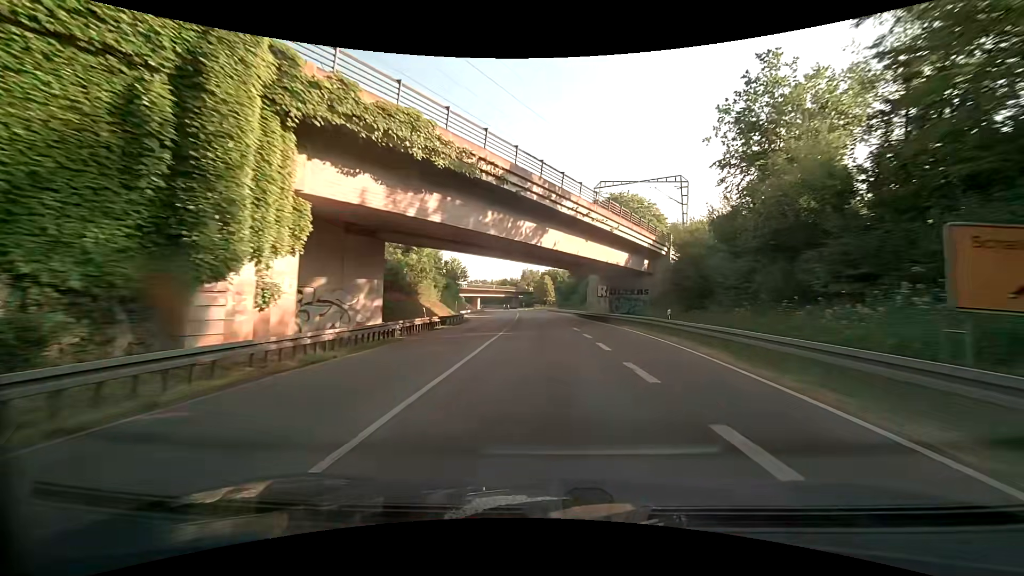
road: primary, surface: asphalt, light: Day
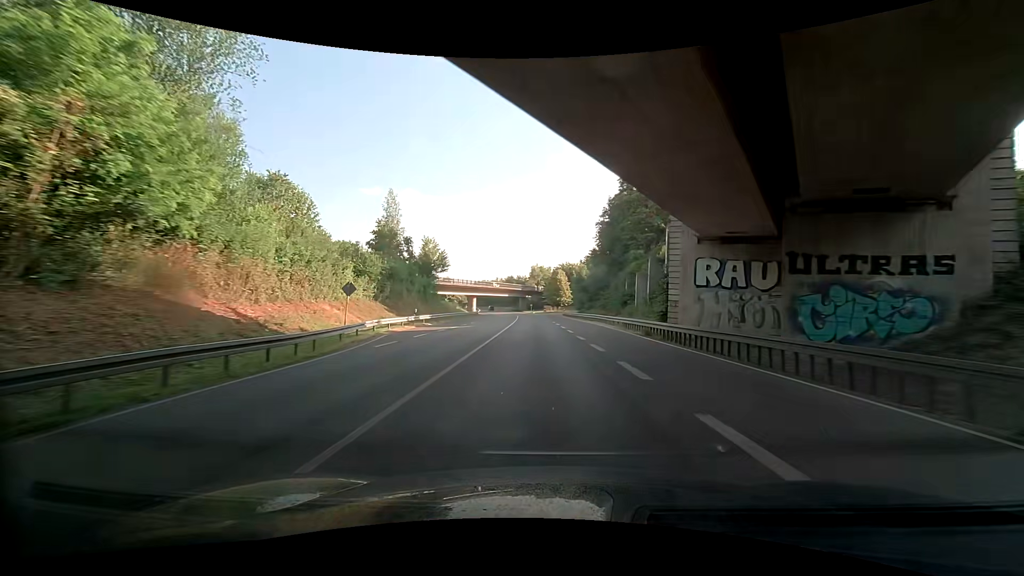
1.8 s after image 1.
(-0.2, +36.2) m; 0°
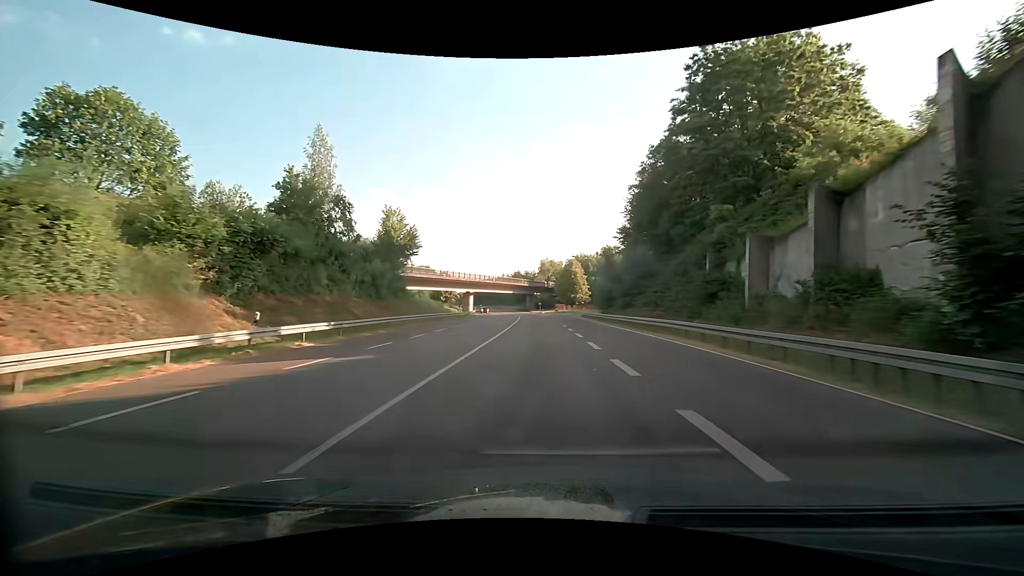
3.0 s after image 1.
(-1.3, +24.2) m; -3°
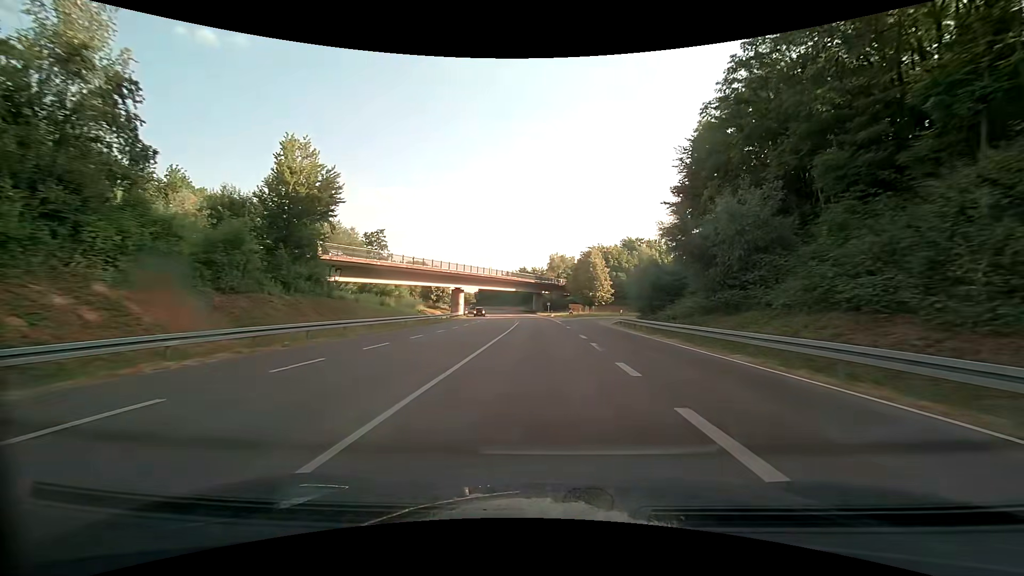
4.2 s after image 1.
(-0.1, +24.3) m; -1°
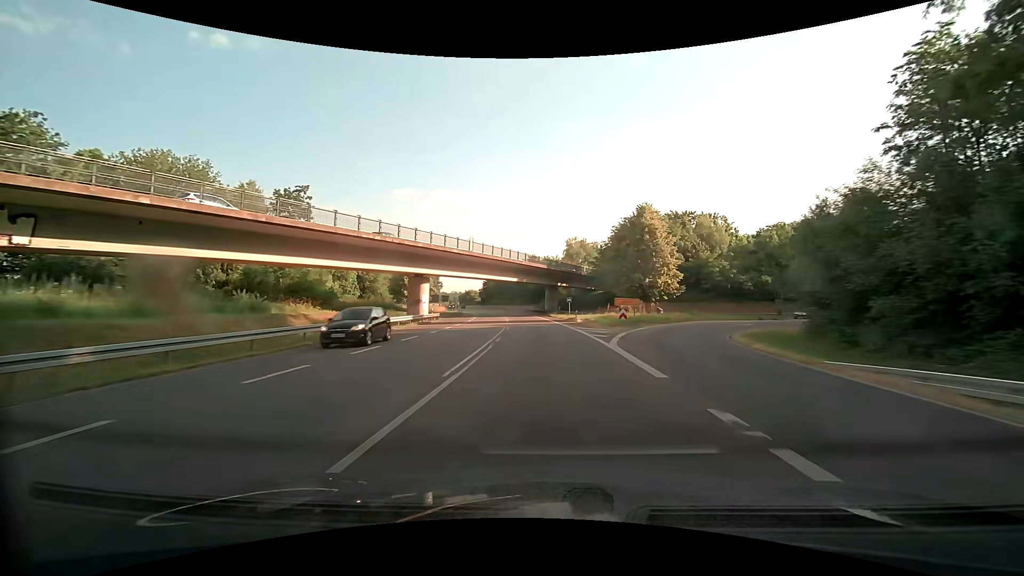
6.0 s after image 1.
(-0.7, +36.7) m; -2°
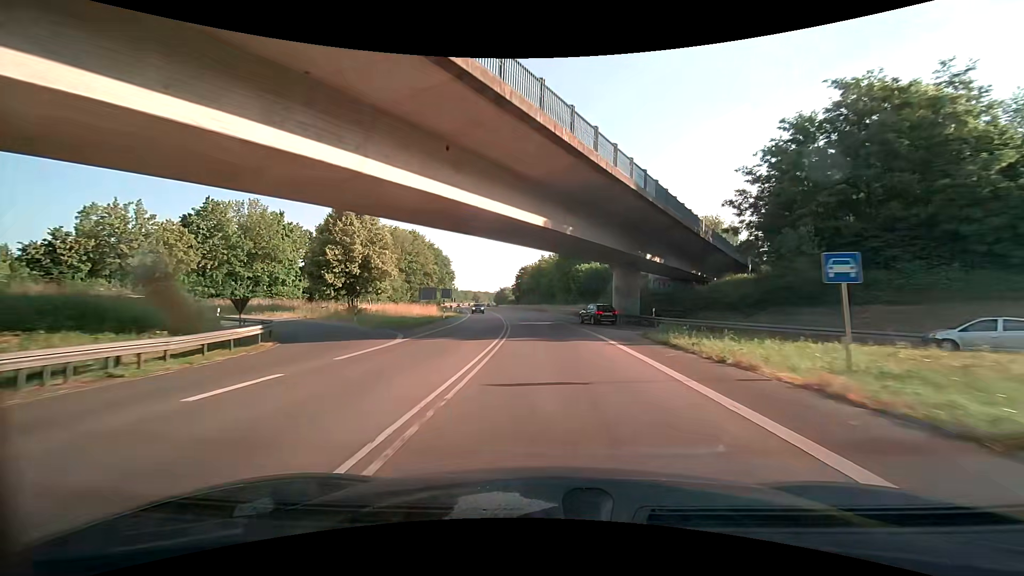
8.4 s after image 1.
(-2.1, +49.1) m; -5°
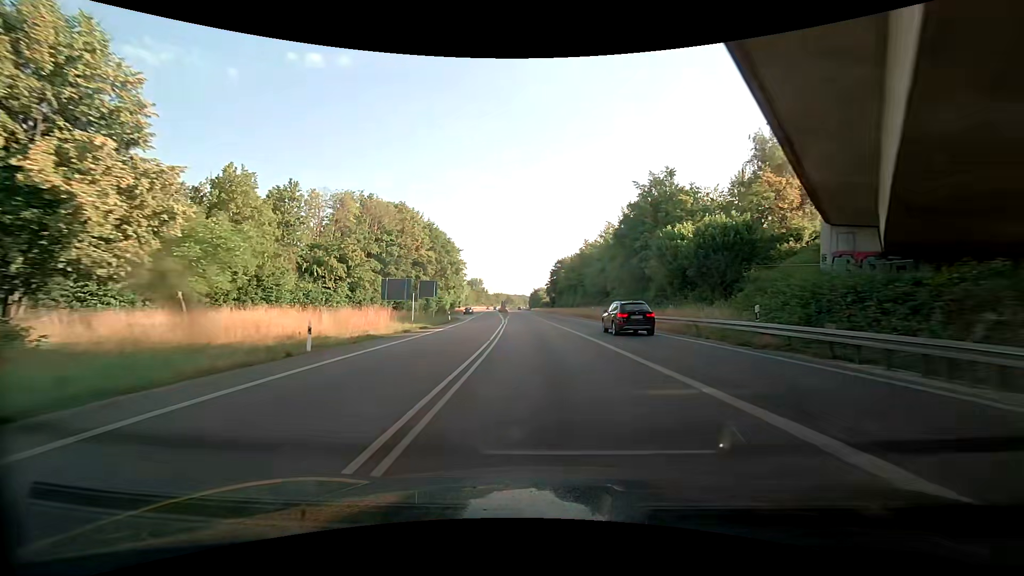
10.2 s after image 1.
(-1.4, +37.2) m; -5°
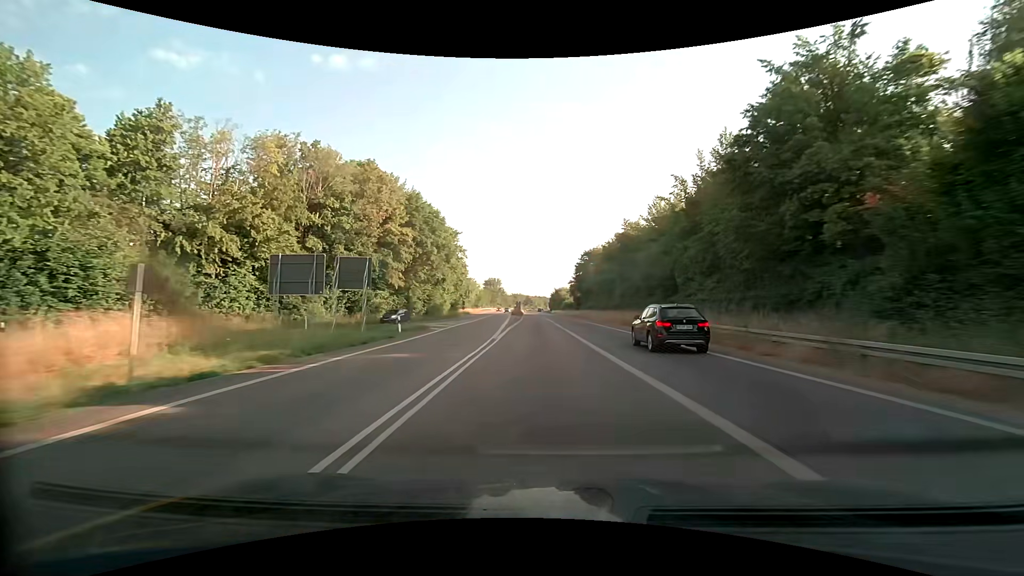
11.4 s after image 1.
(-0.4, +25.2) m; -2°
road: trunk
(0, +10) (0, +20) (0, +30) (-1, +40) (-1, +50) (-1, +60) (-2, +70) (-2, +80) (-2, +90) (-3, +100) m
